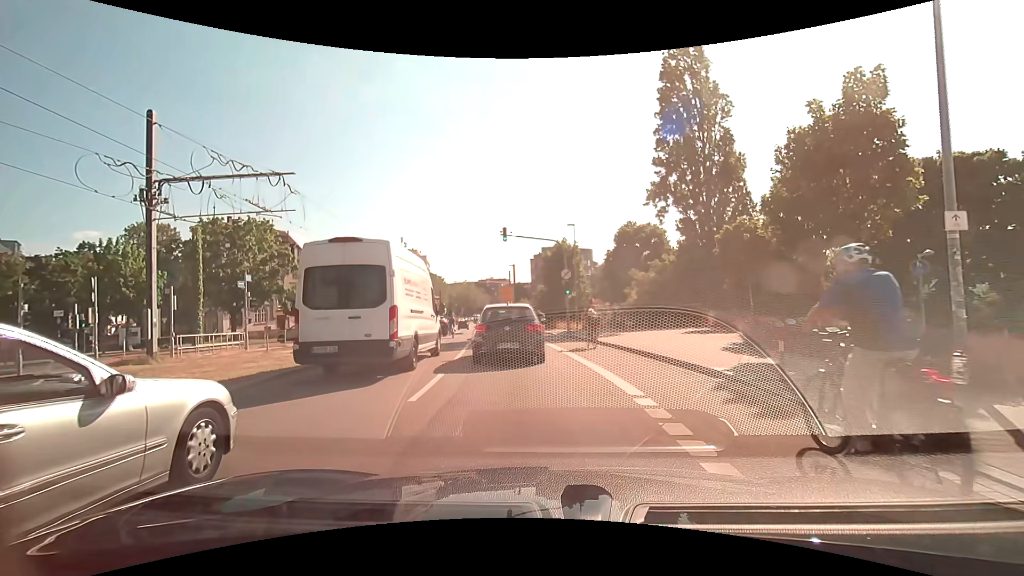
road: secondary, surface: asphalt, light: Day
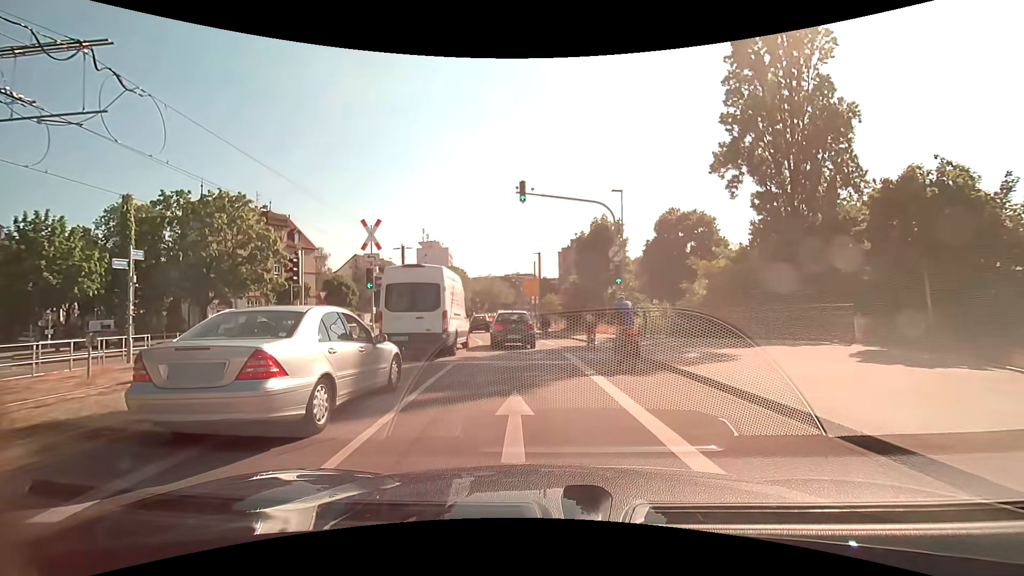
(-0.4, +10.6) m; -3°
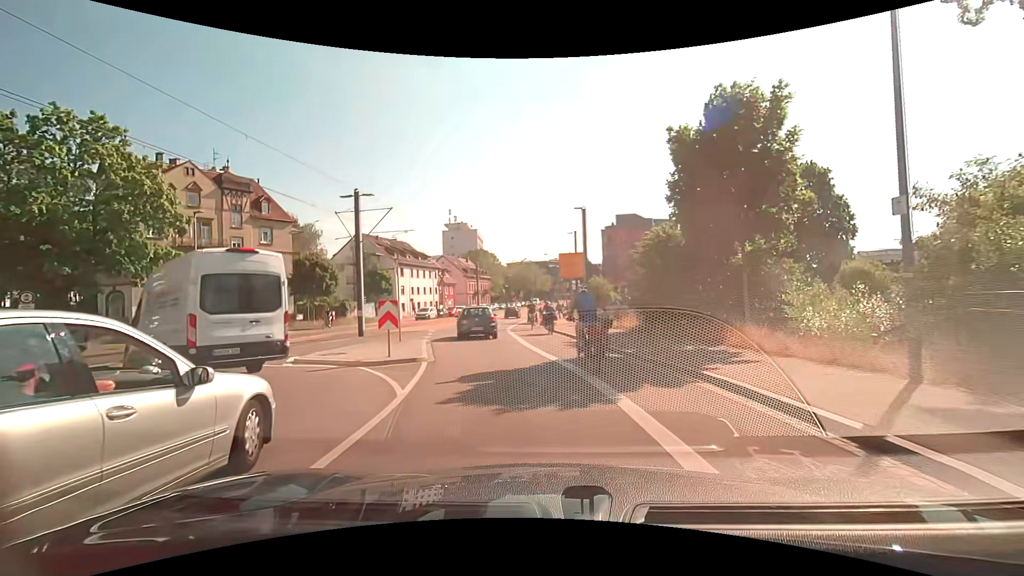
(-0.6, +19.3) m; -4°
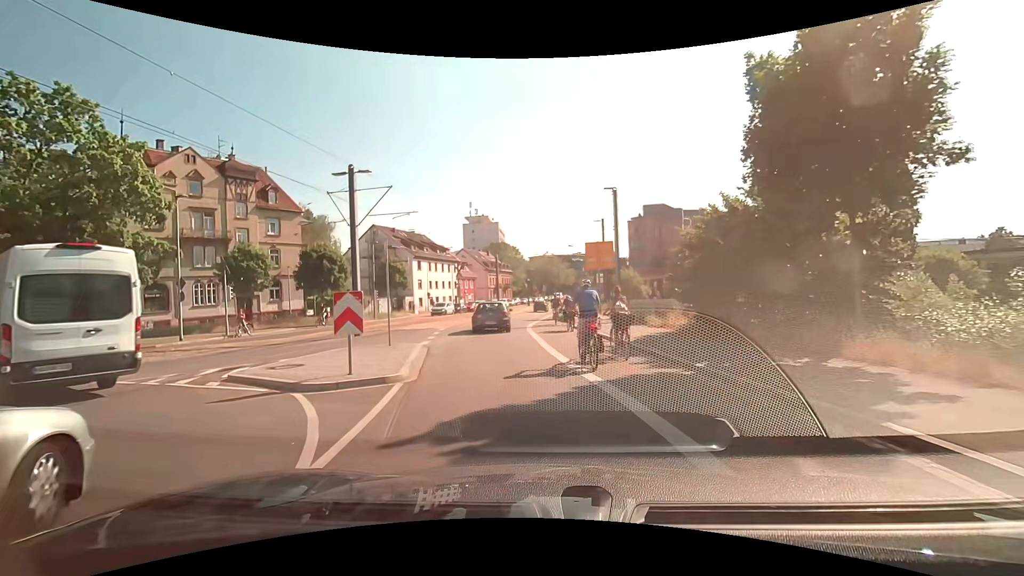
(-0.1, +4.2) m; -2°
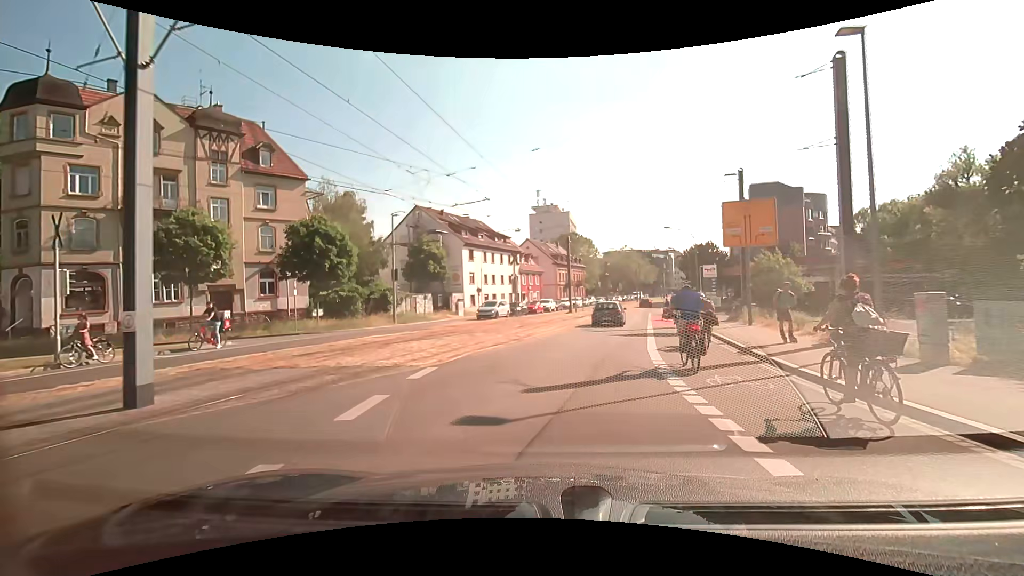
(-1.6, +17.1) m; -9°
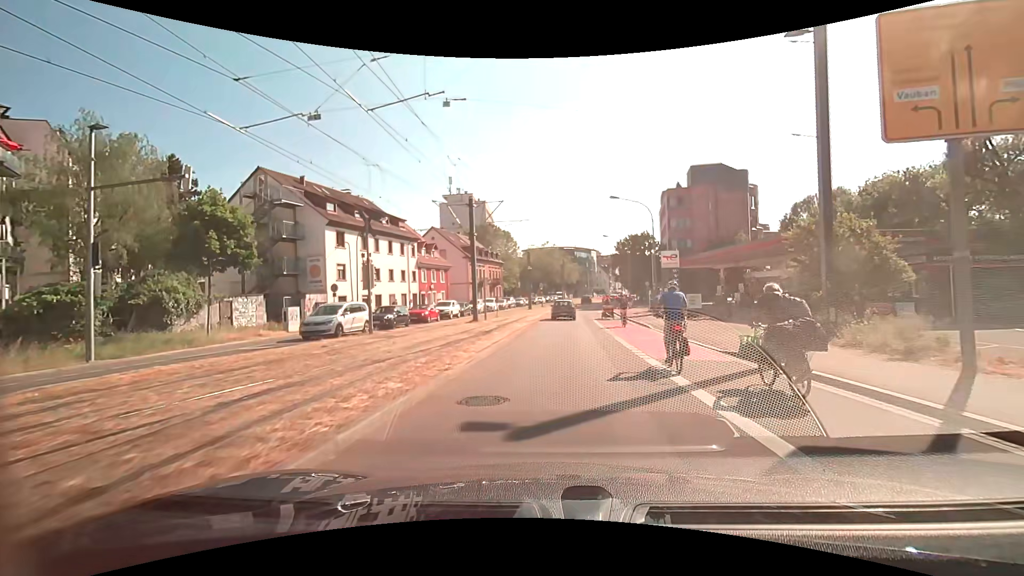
(+1.7, +18.6) m; +10°
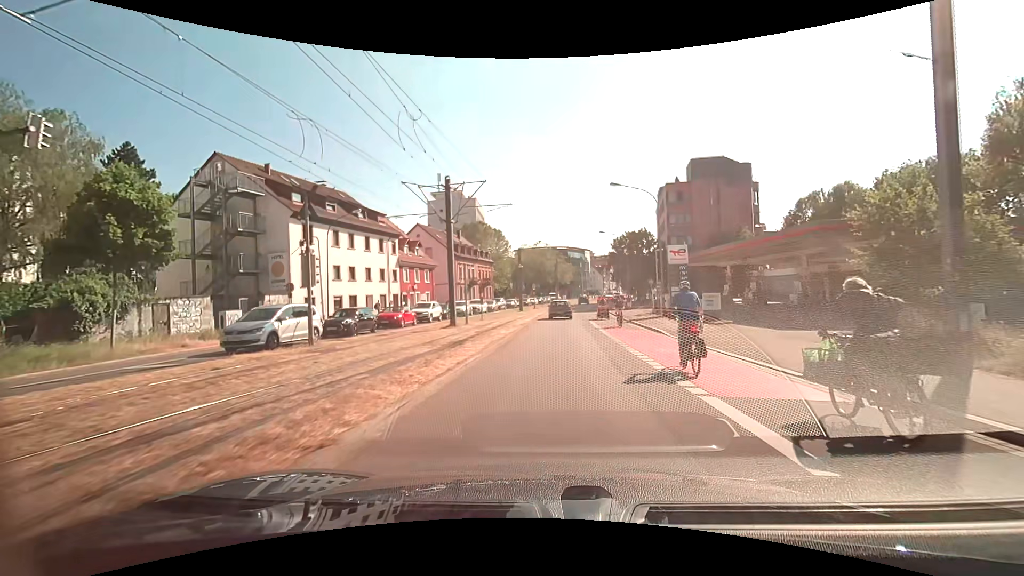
(0.0, +4.9) m; +1°
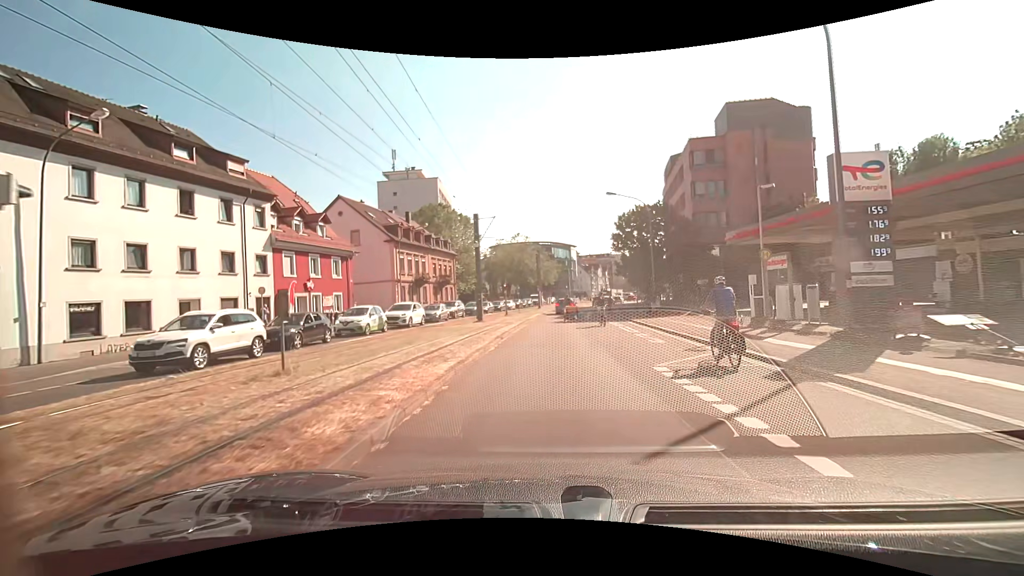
(+0.5, +23.4) m; +3°
(0, +10) (0, +20) (0, +30) (+1, +40) (+2, +50) (+3, +60) (+5, +70) (+7, +79) (+10, +89) (+13, +99) m
